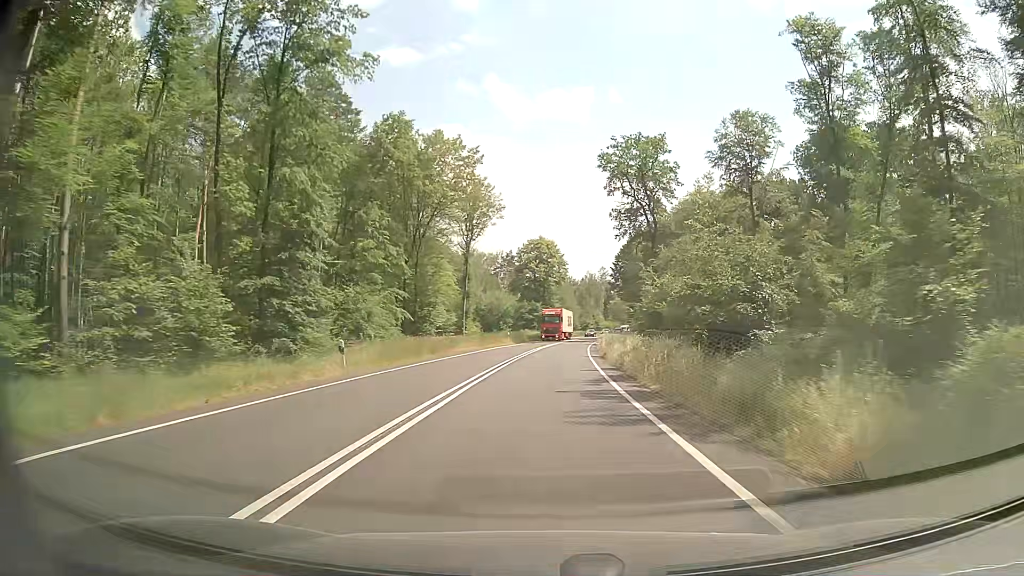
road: primary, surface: asphalt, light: Day
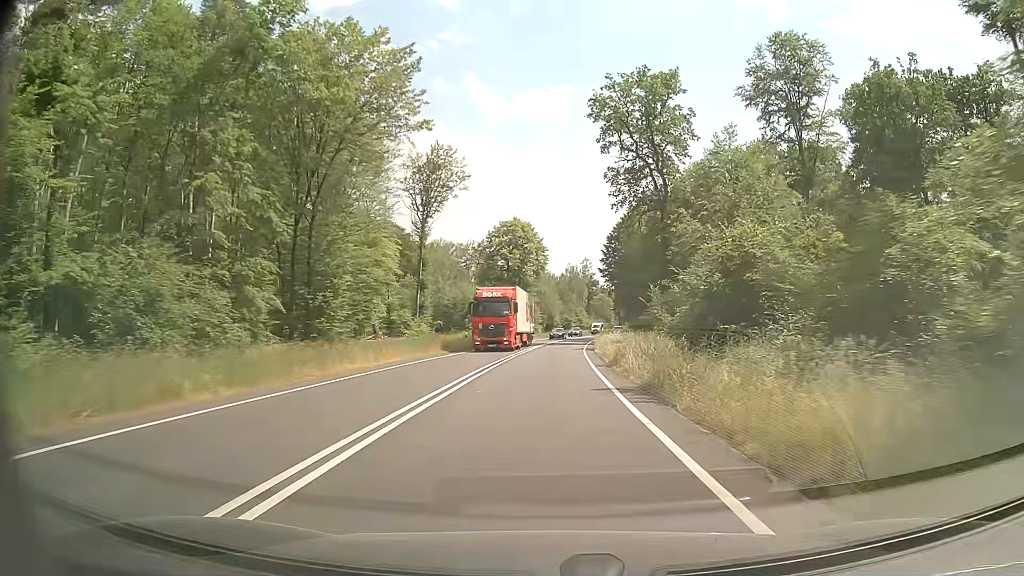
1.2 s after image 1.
(+0.3, +20.9) m; +2°
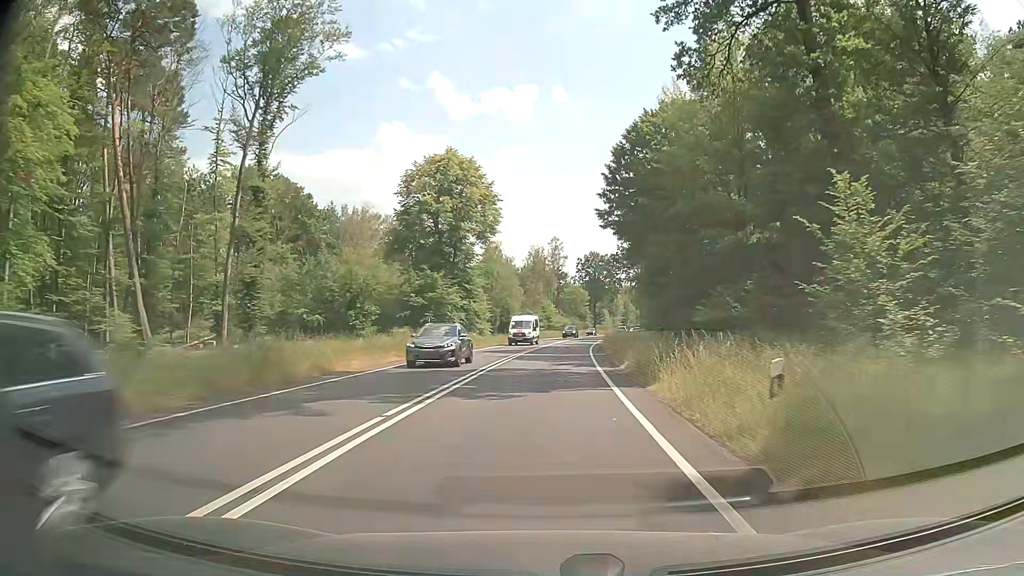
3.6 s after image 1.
(+1.0, +41.8) m; +3°
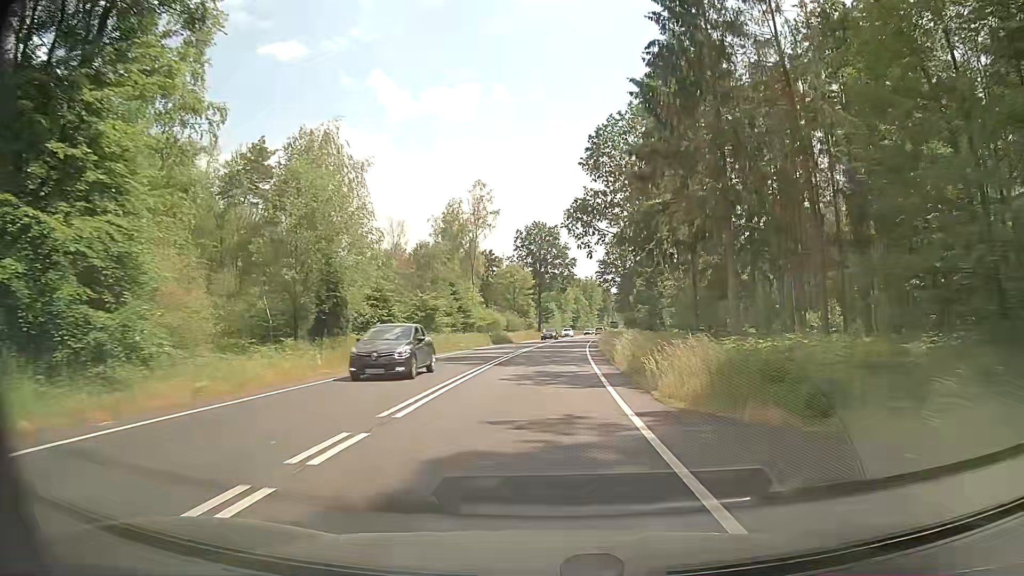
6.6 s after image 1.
(+1.8, +51.7) m; +5°
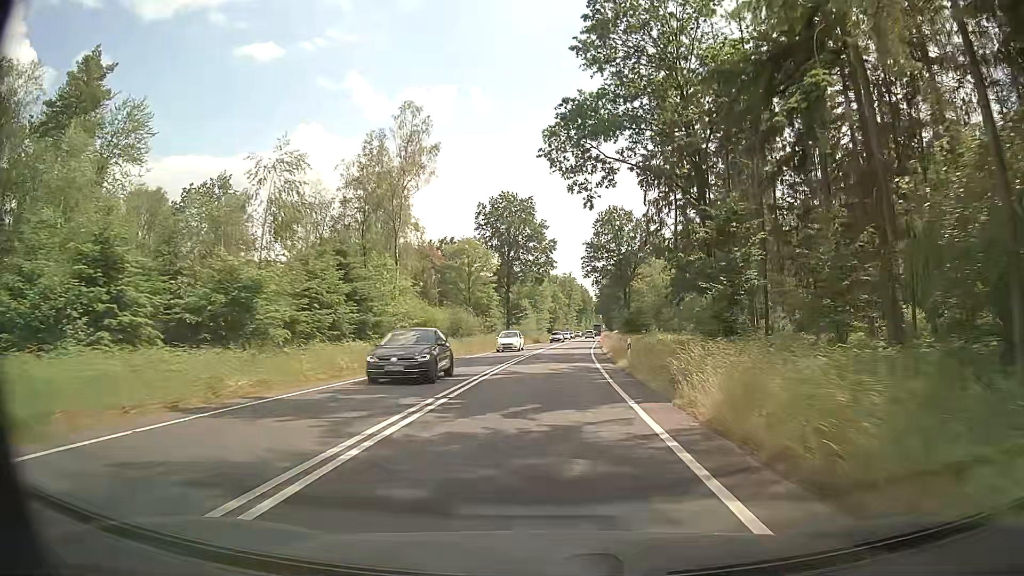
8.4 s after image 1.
(+0.8, +30.7) m; +2°
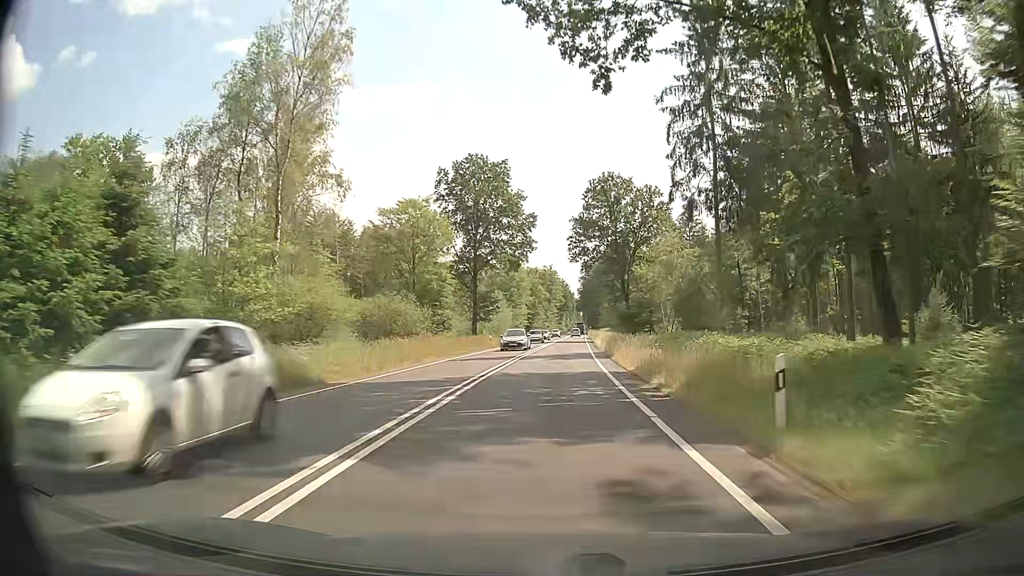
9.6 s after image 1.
(+0.3, +20.3) m; +2°
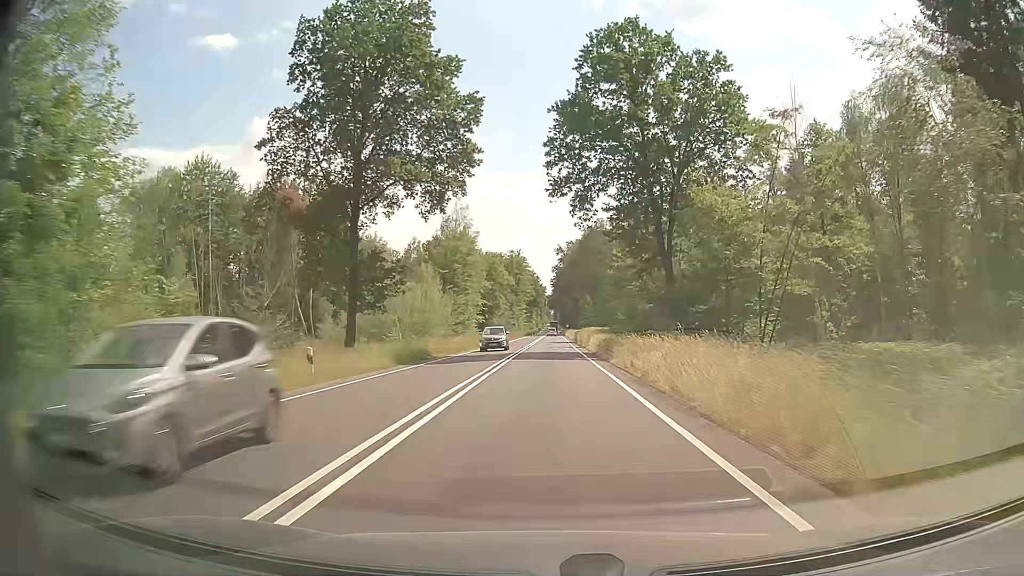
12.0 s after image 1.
(+1.2, +40.4) m; +3°
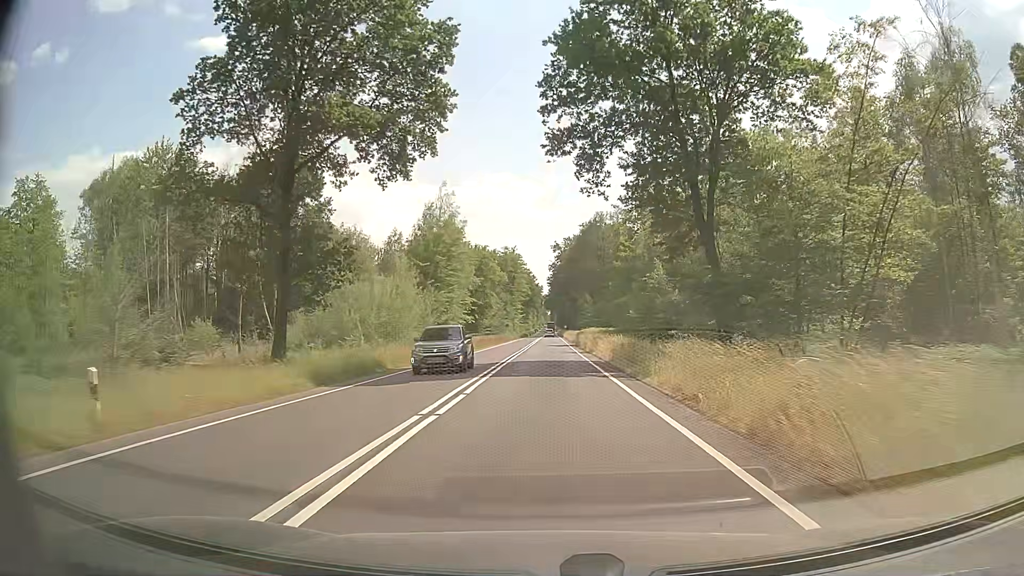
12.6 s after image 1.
(0.0, +10.1) m; 0°
(0, +10) (0, +20) (0, +30) (0, +40) (0, +50) (0, +60) (0, +70) (0, +80) (+1, +90) (+1, +100) m
